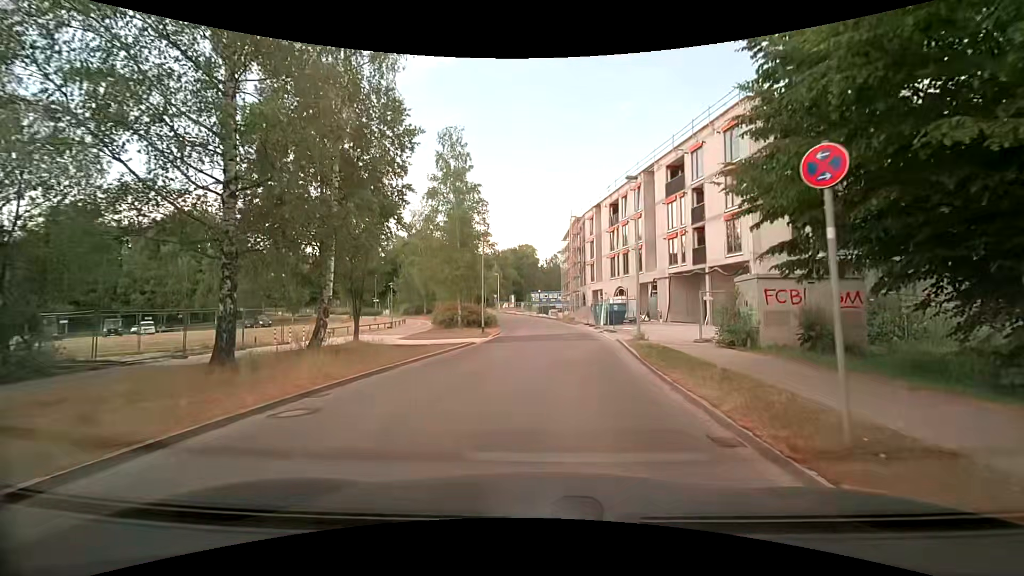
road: residential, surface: asphalt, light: Day
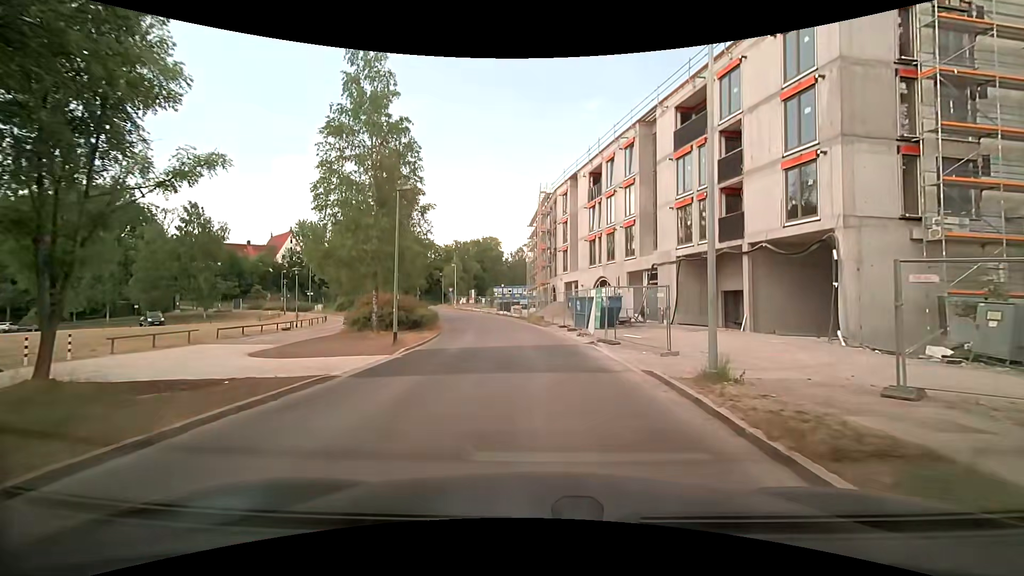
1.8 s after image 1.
(+0.6, +12.9) m; +5°
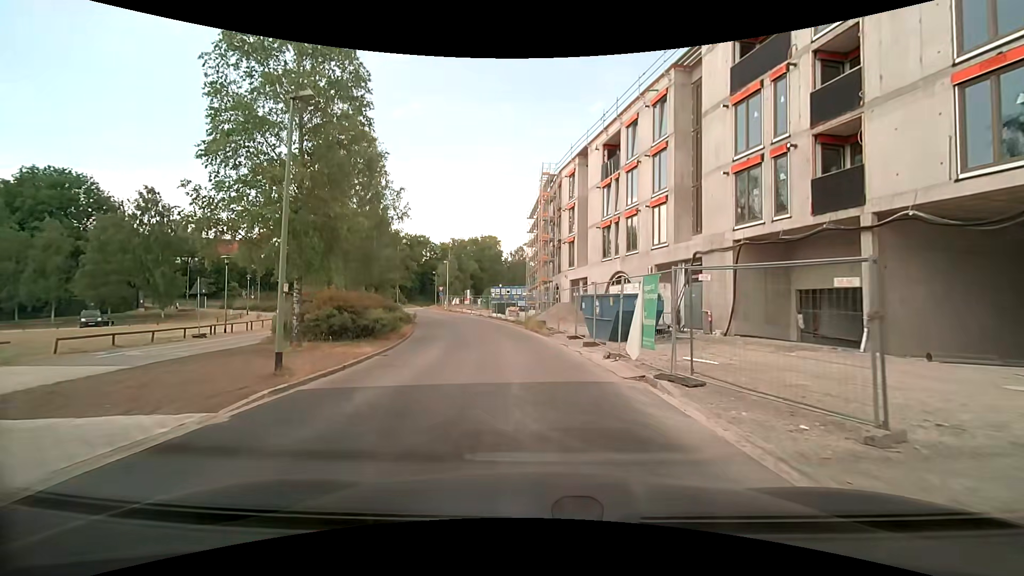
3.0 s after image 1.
(-0.1, +8.7) m; -1°
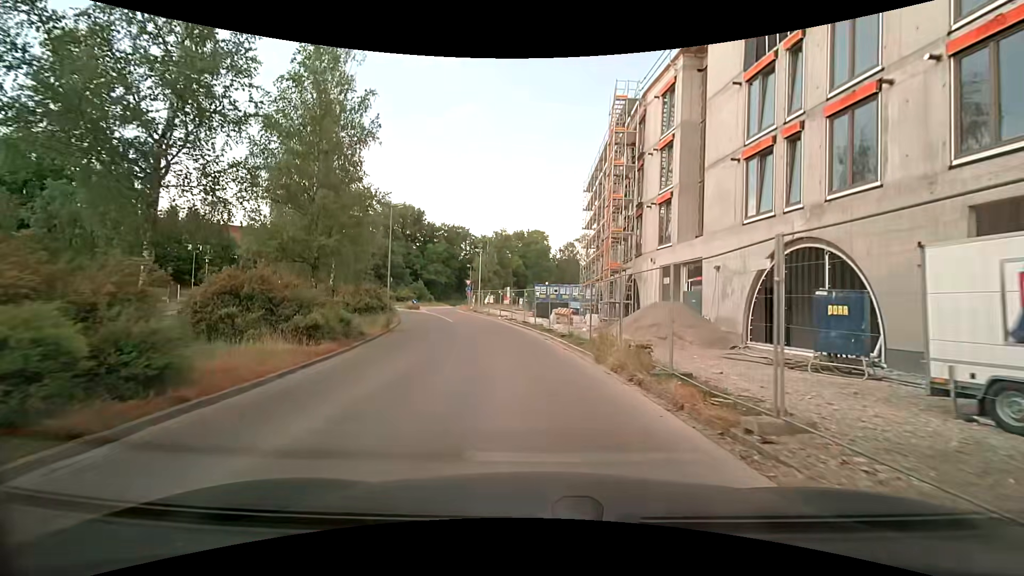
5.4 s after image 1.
(-0.8, +17.5) m; -5°
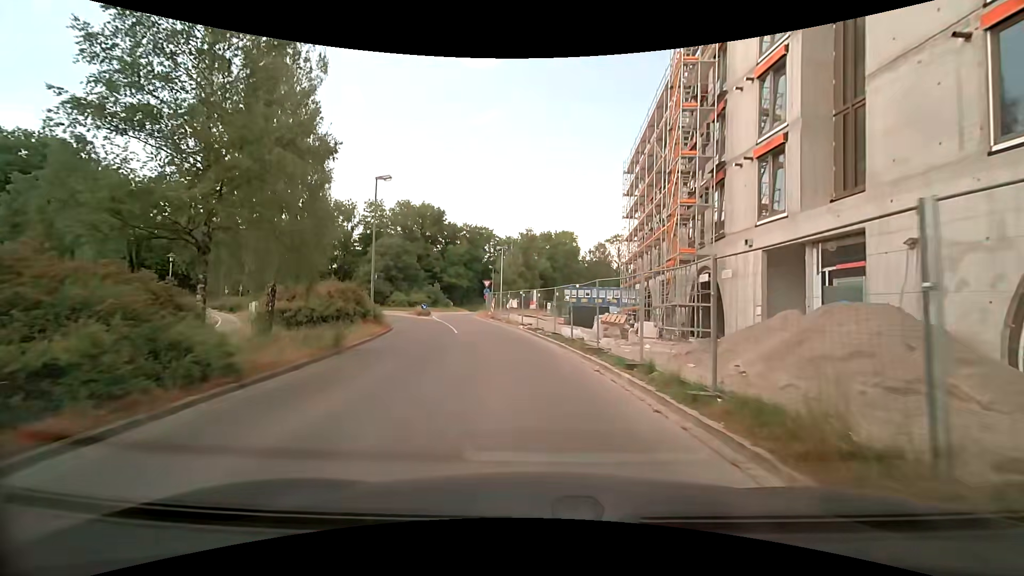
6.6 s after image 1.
(-0.3, +8.7) m; -2°
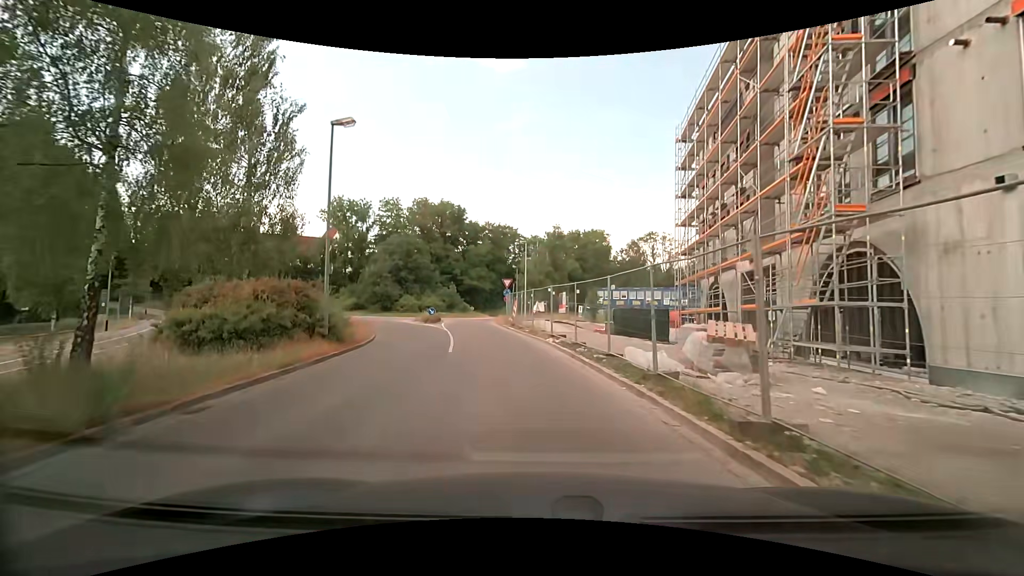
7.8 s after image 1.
(-0.5, +8.6) m; -3°
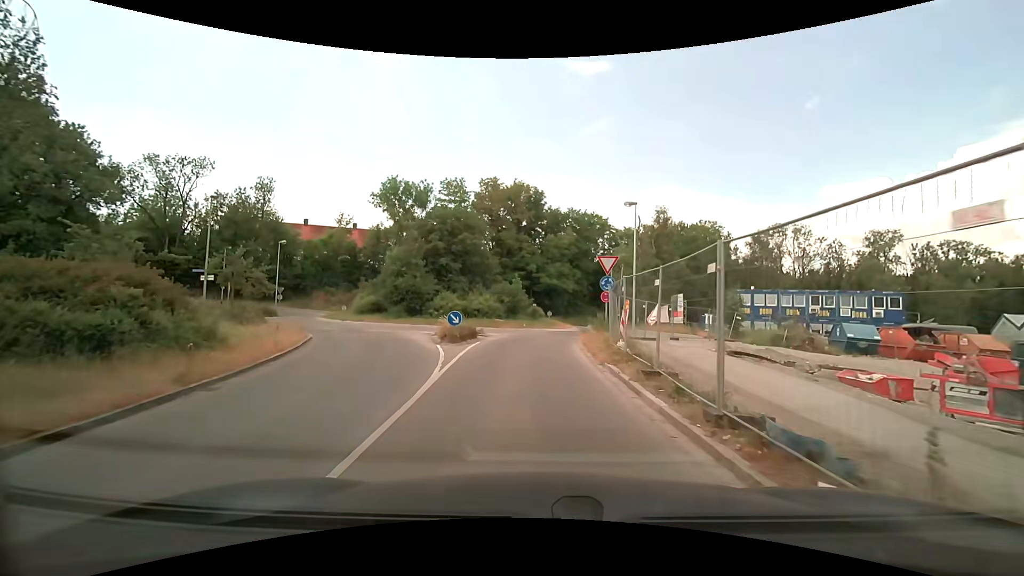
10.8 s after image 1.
(-2.0, +20.2) m; -10°
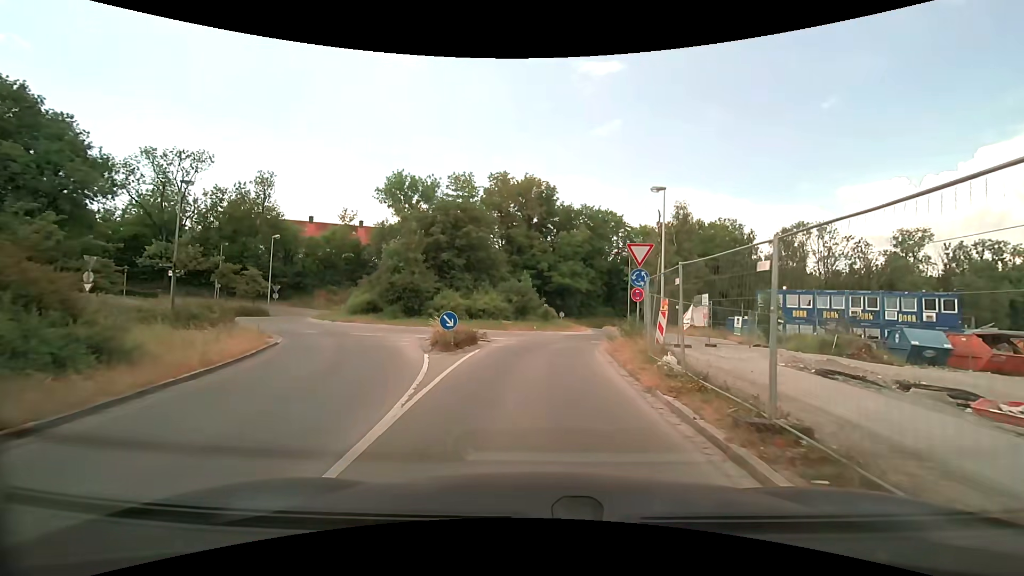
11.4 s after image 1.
(-0.1, +3.9) m; -3°
(0, +10) (0, +20) (+3, +29) (+7, +39) (+7, +49) (+6, +59) (+8, +68) (+12, +77) (+19, +85) (+27, +91) m
